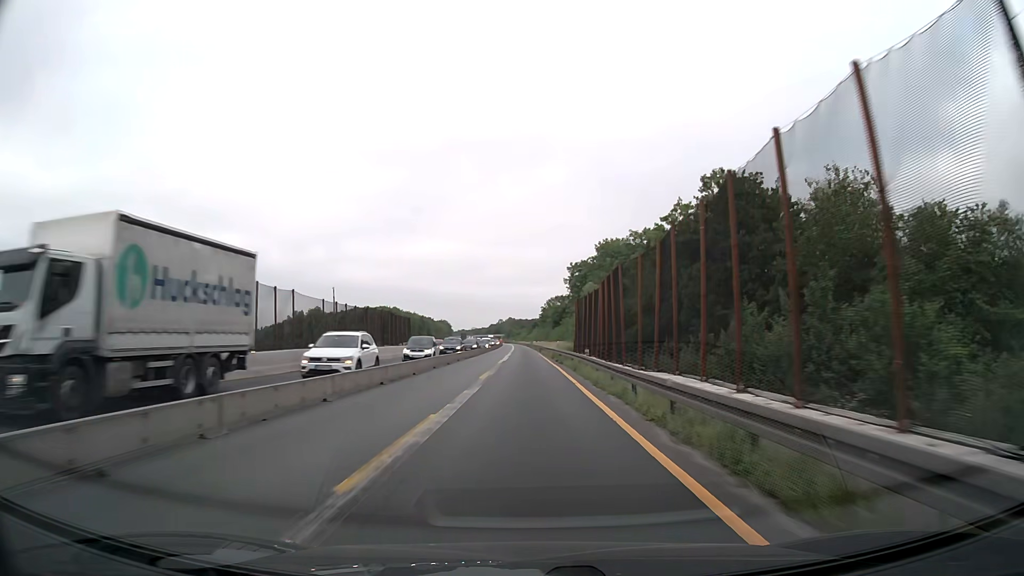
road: motorway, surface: asphalt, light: Day
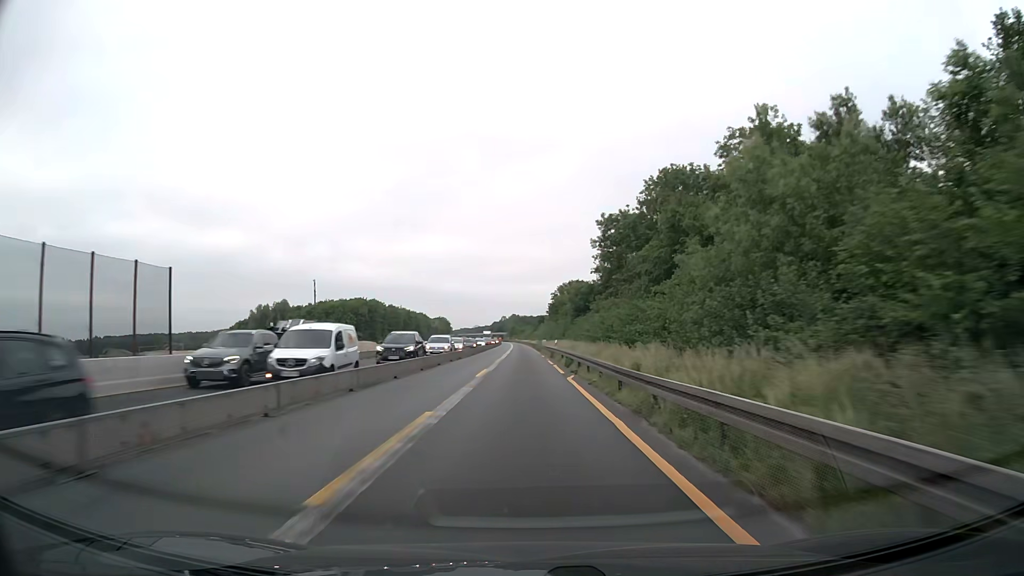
(0.0, +51.6) m; 0°
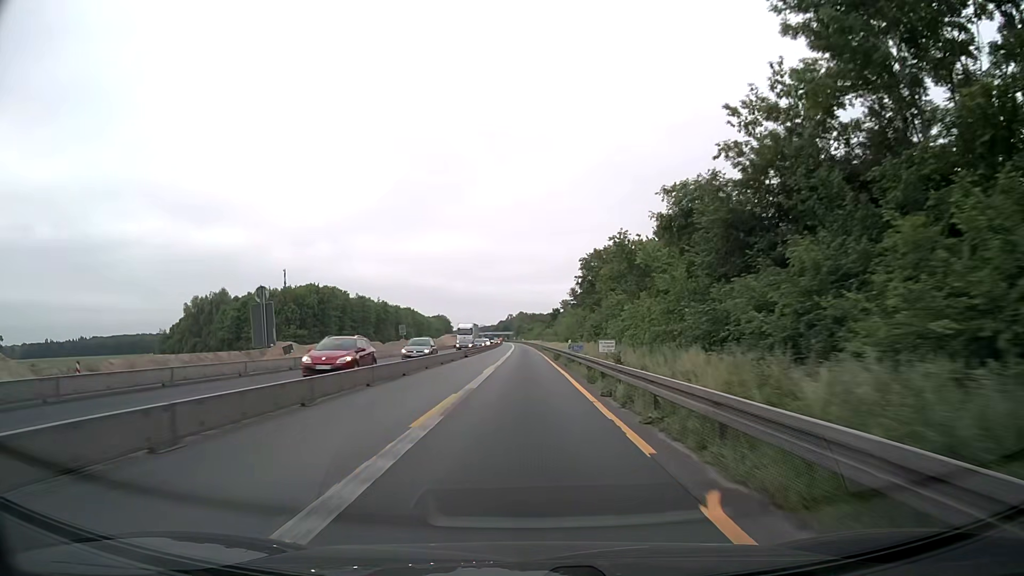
(-0.7, +64.4) m; -1°
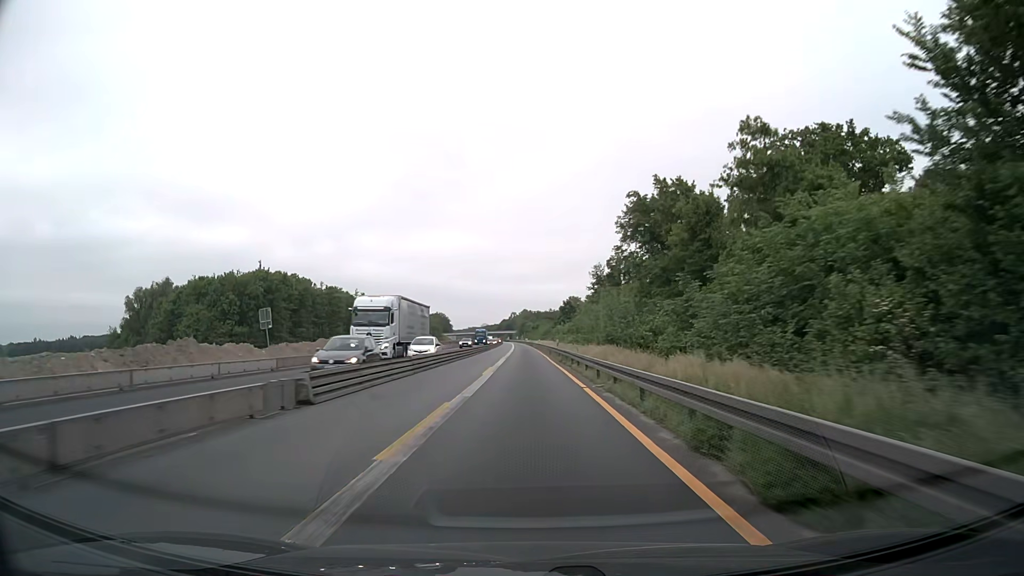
(-0.1, +38.6) m; -1°
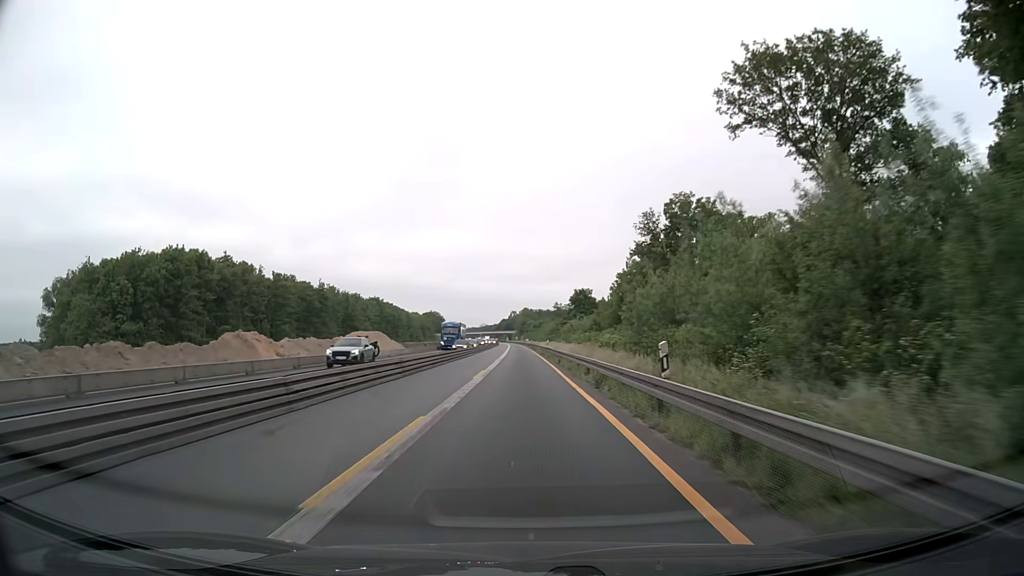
(+0.2, +38.6) m; 0°
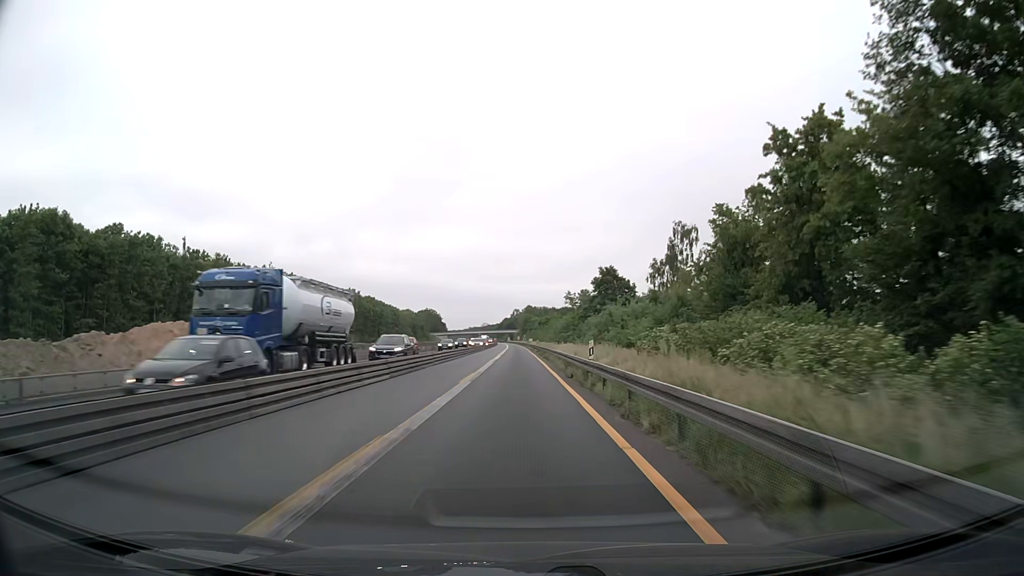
(-0.1, +38.5) m; 0°
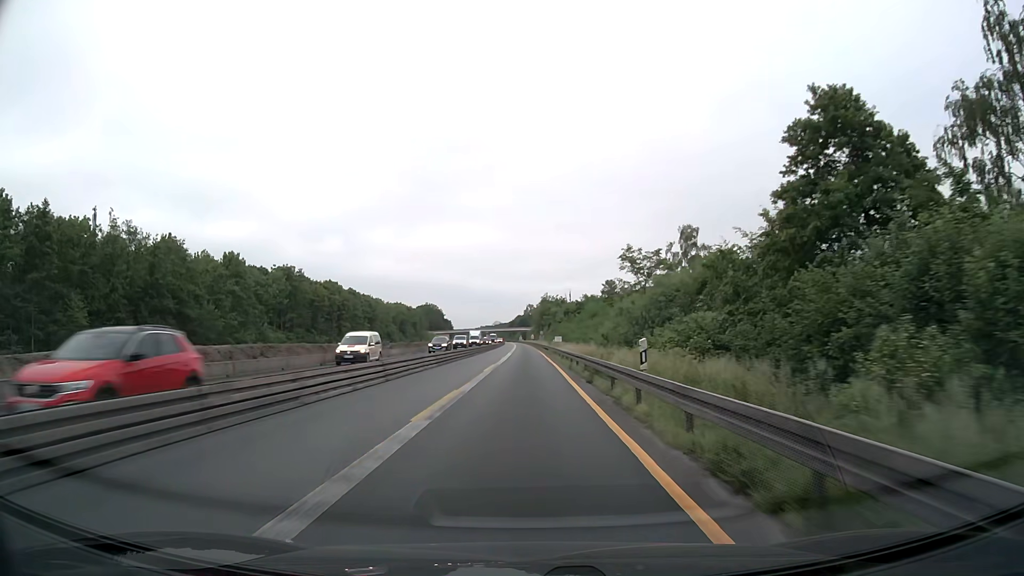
(-0.8, +64.2) m; -1°
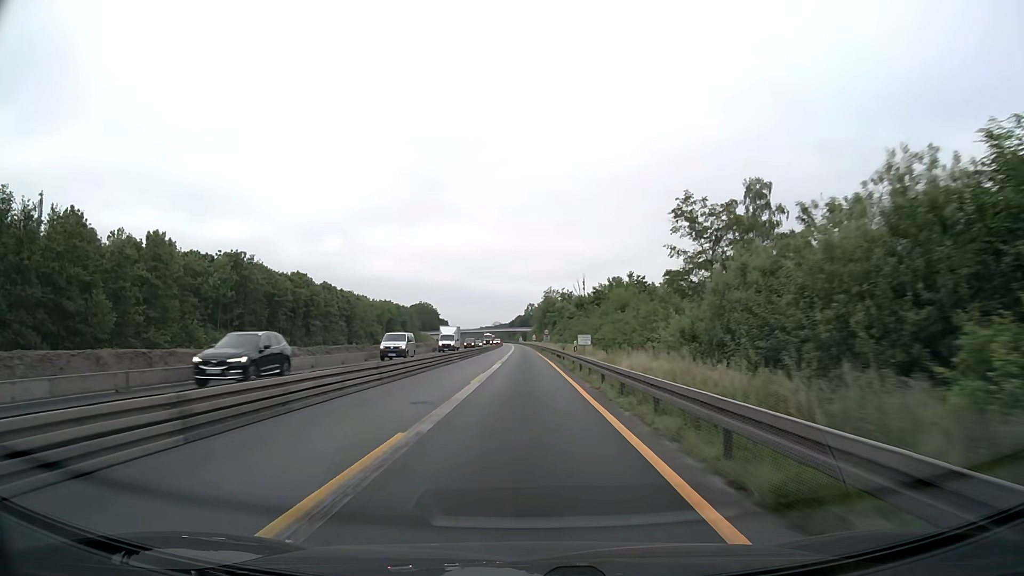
(0.0, +25.7) m; 0°
(0, +10) (0, +20) (0, +30) (0, +40) (0, +50) (0, +60) (0, +70) (-1, +80) (-1, +90) (-1, +100) m
